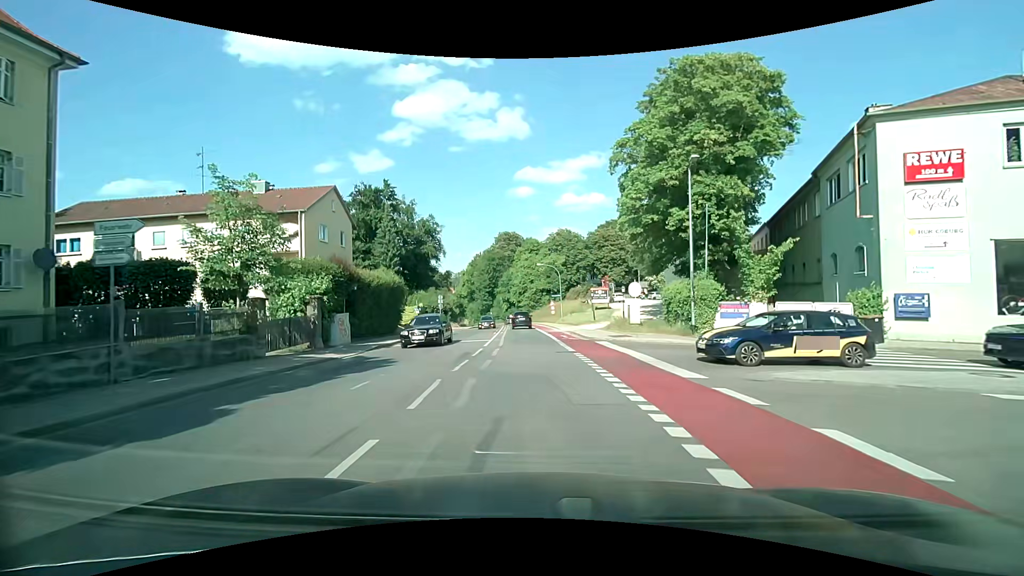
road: secondary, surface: asphalt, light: Day
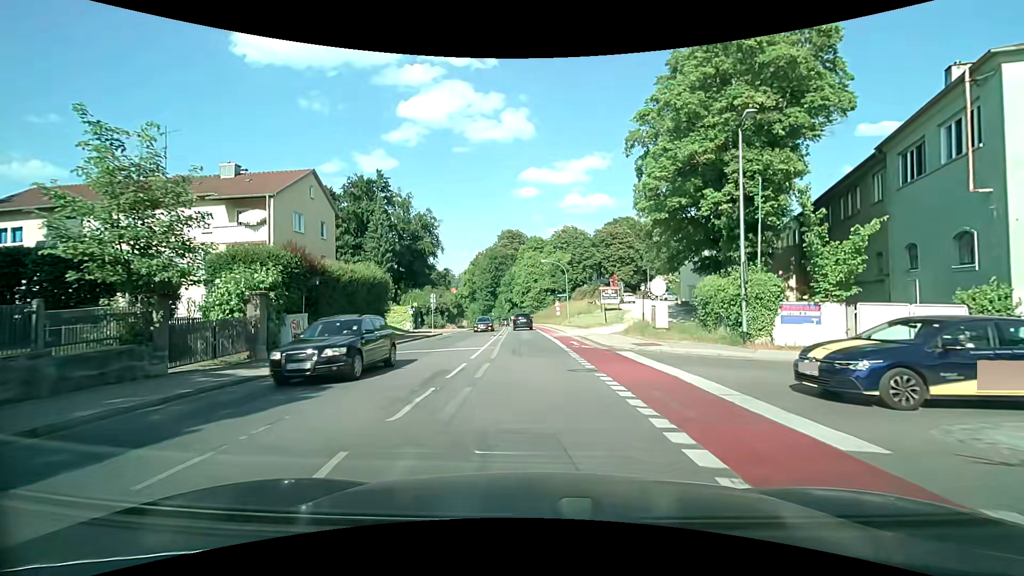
(0.0, +5.2) m; -1°
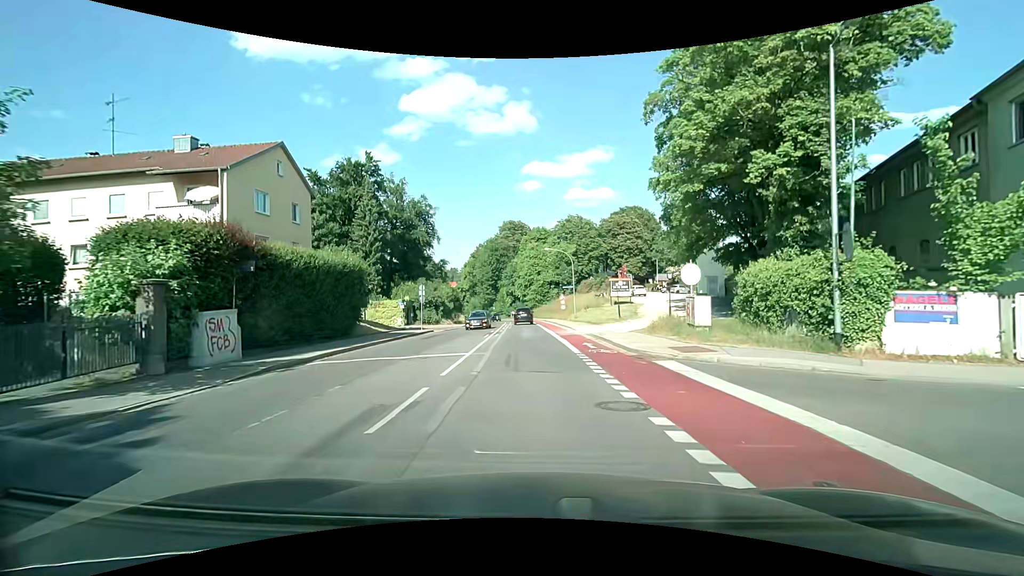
(0.0, +5.2) m; 0°
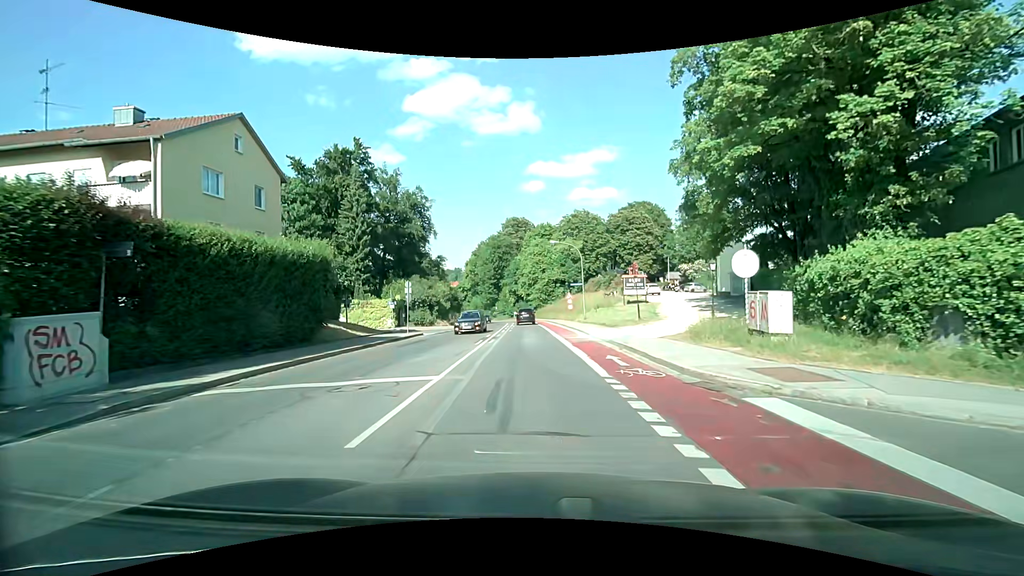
(0.0, +5.2) m; 0°
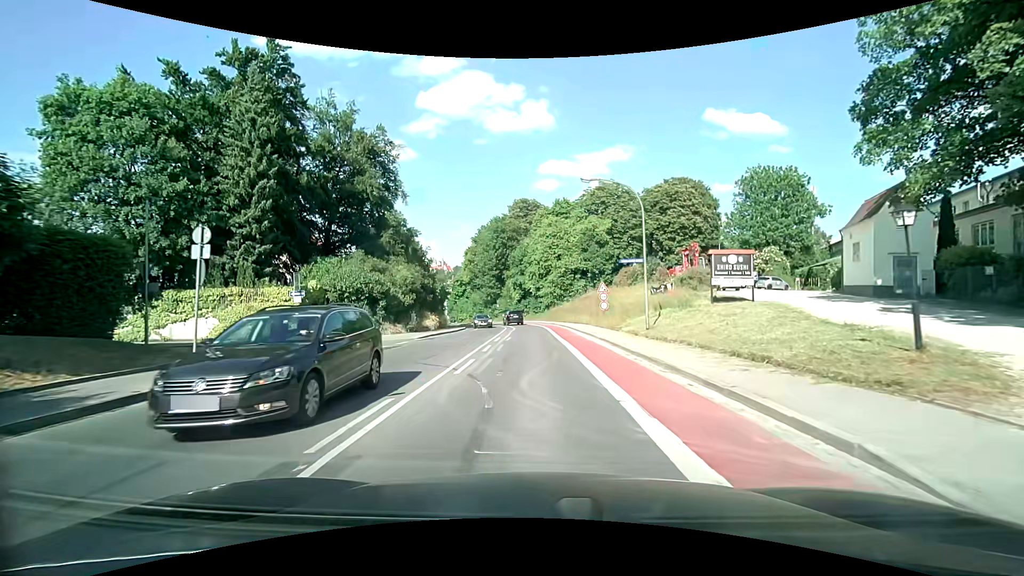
(-0.3, +20.9) m; -1°
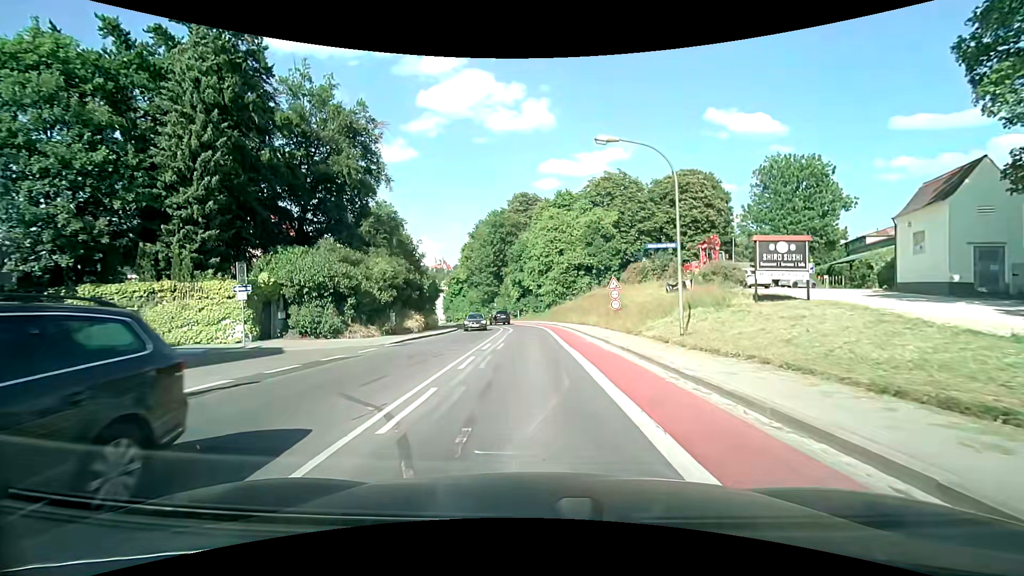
(0.0, +5.2) m; -1°
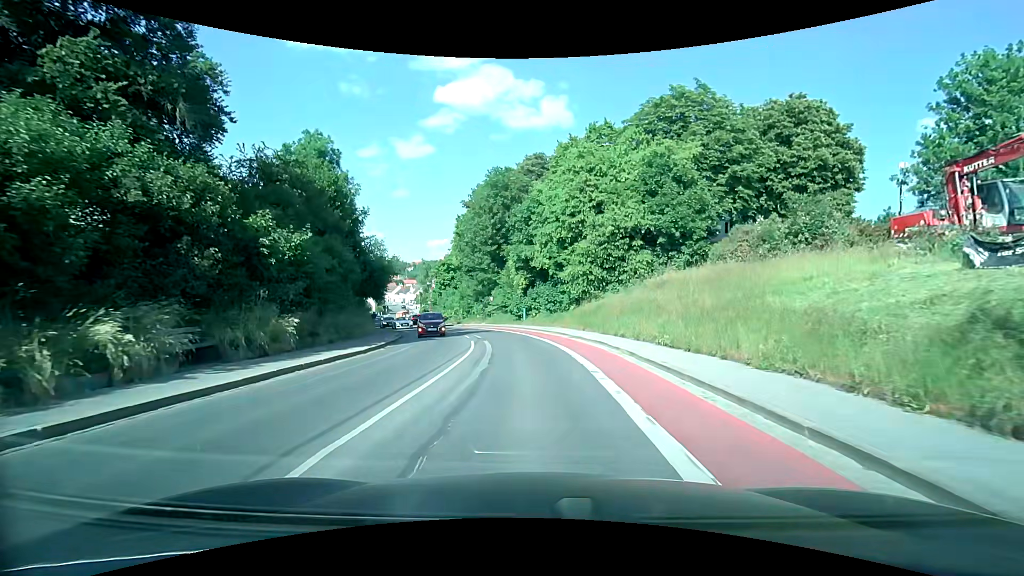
(-0.1, +25.6) m; -1°
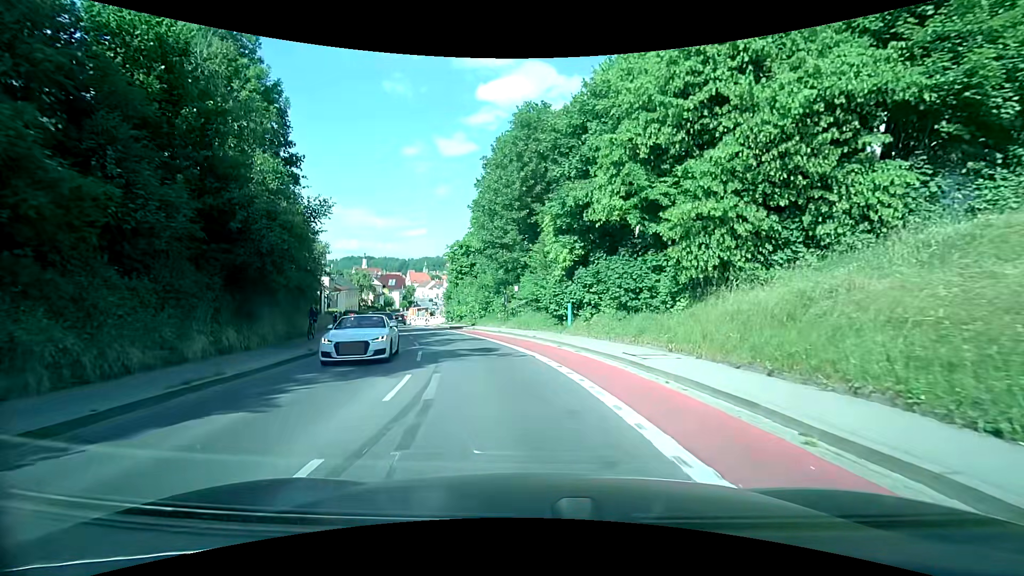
(-0.5, +19.2) m; -4°
(-1, +10) (-2, +20) (-5, +29) (-8, +39) (-12, +48) (-15, +58) (-19, +67) (-22, +77) (-24, +86) (-26, +96) m
